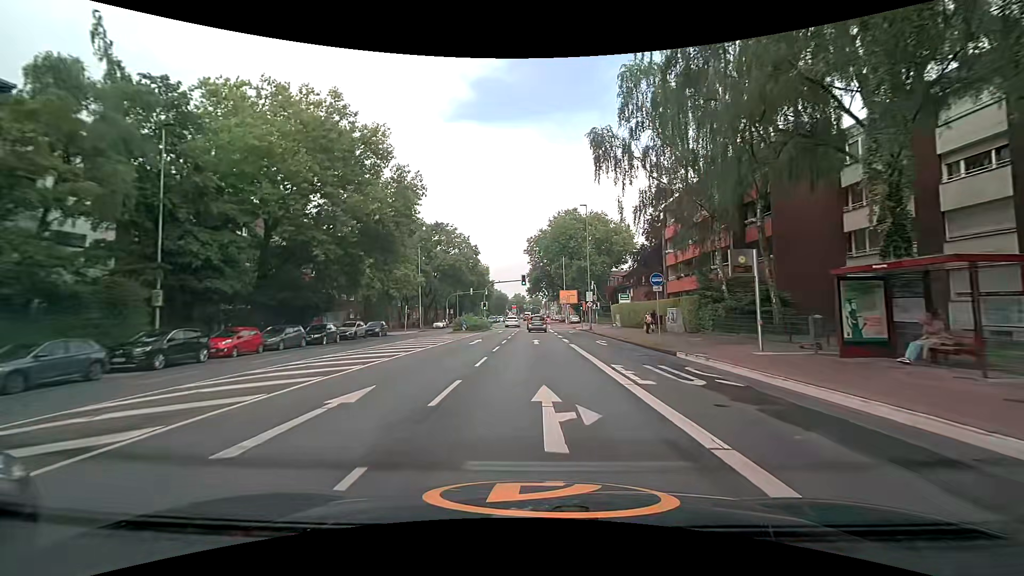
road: secondary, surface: asphalt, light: Day
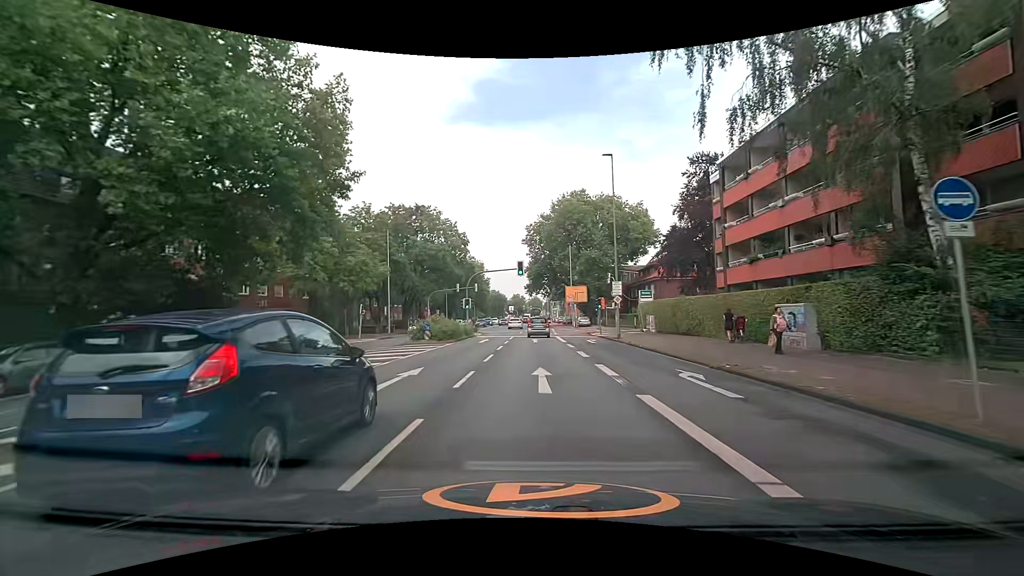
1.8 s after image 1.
(0.0, +15.8) m; +1°
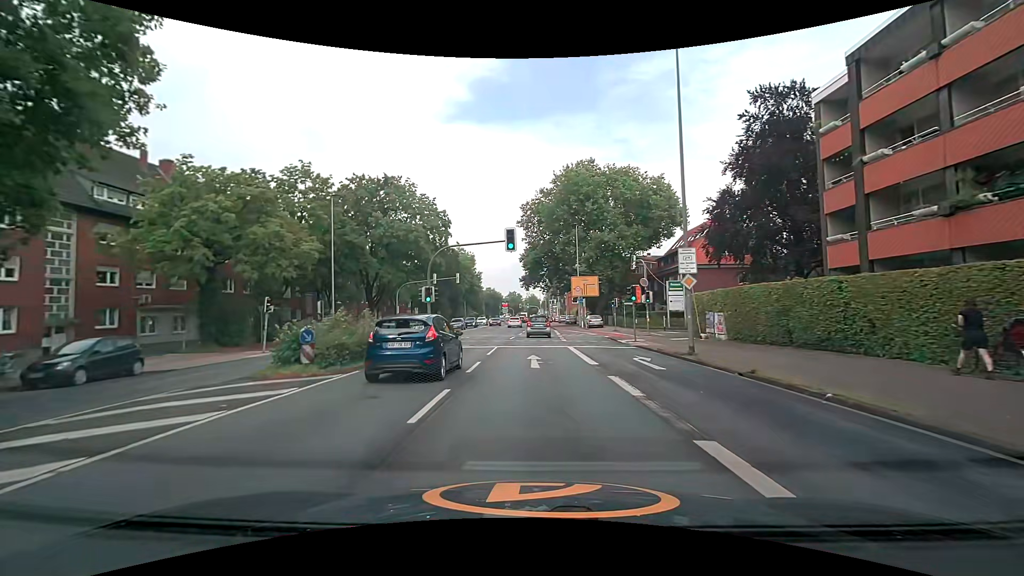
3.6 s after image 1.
(-0.1, +15.4) m; 0°
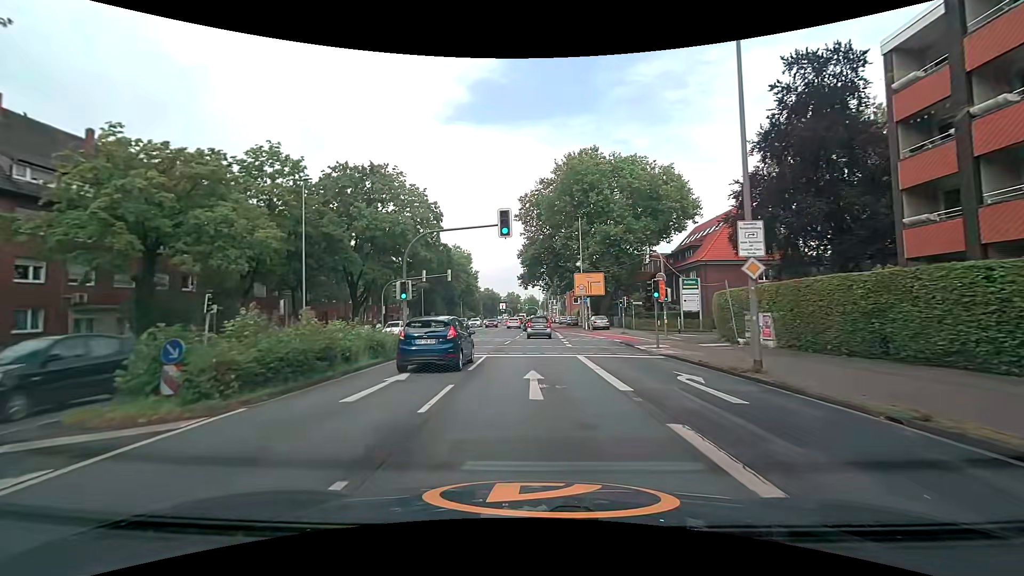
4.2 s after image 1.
(0.0, +5.2) m; 0°
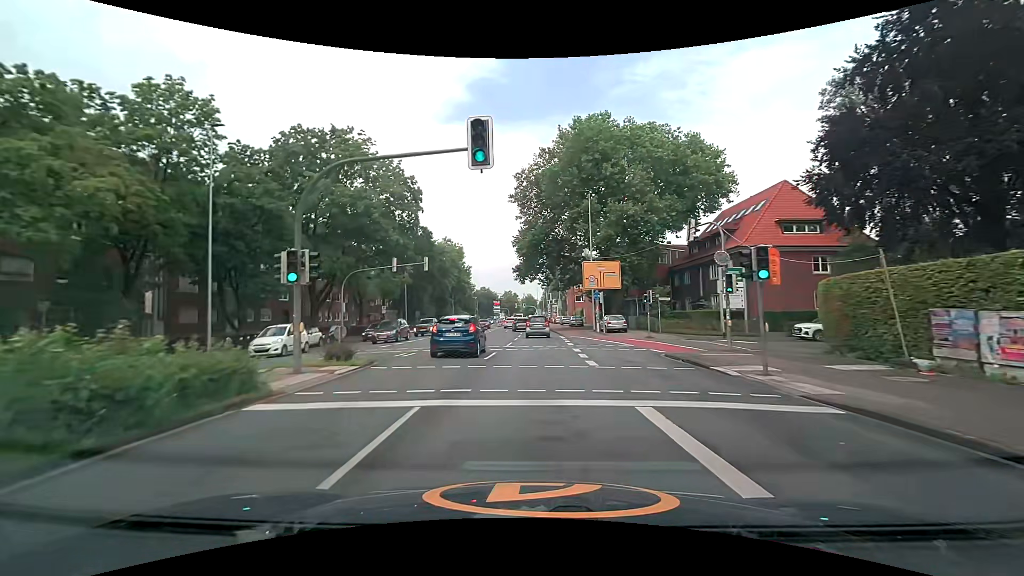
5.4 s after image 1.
(0.0, +10.6) m; 0°
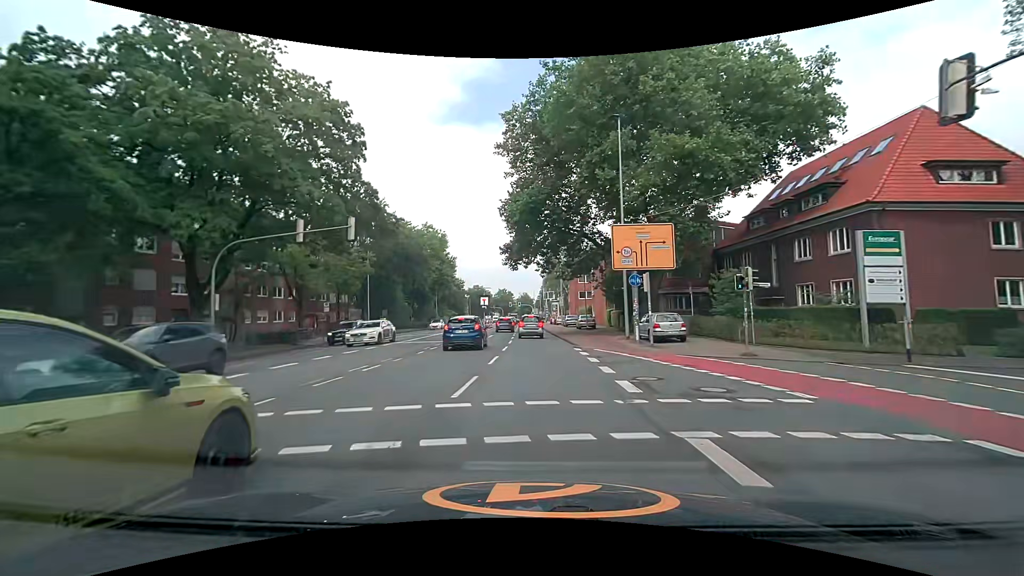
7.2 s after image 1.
(0.0, +16.4) m; 0°
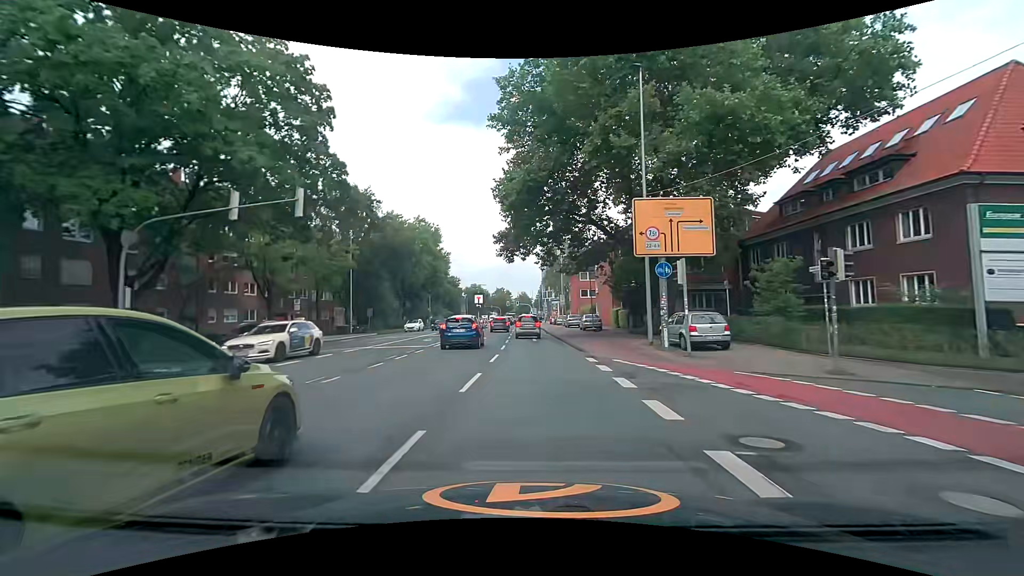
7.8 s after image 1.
(0.0, +5.5) m; 0°
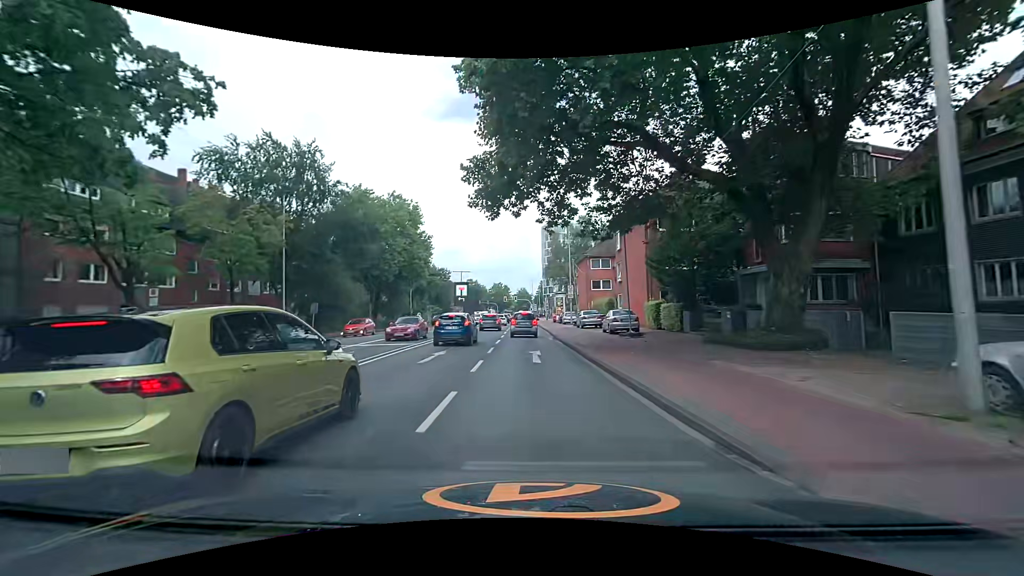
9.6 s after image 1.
(0.0, +15.3) m; +1°
(0, +10) (-1, +20) (-1, +30) (-1, +40) (-2, +50) (-2, +60) (-3, +70) (-4, +80) (-6, +90) (-6, +100) m
